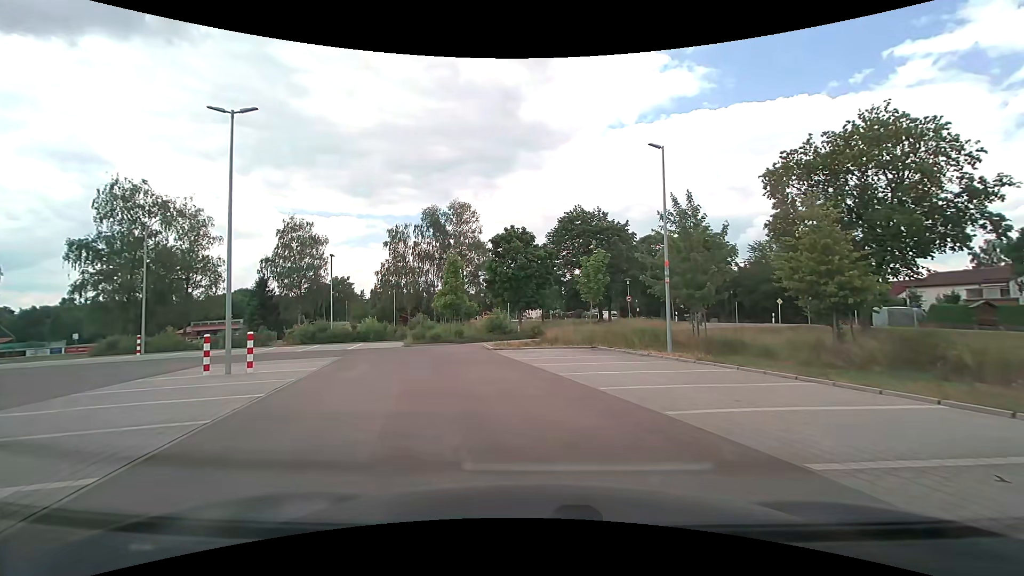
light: Day
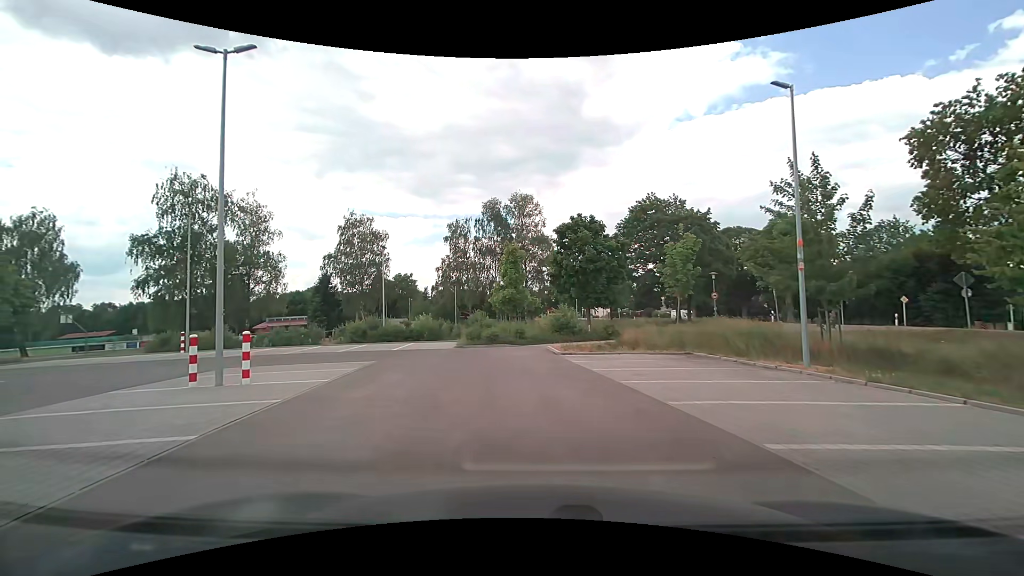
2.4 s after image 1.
(0.0, +4.3) m; -5°
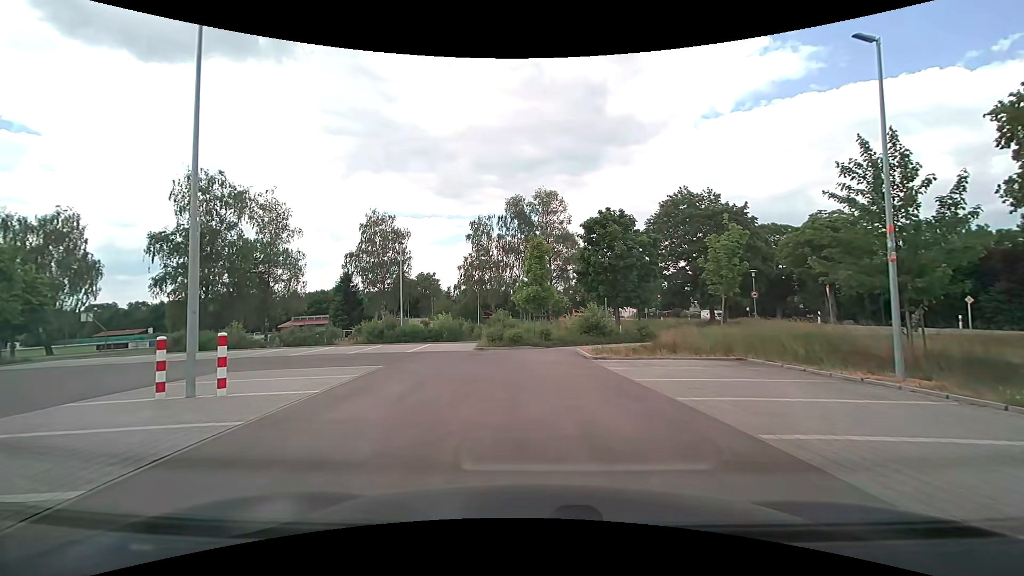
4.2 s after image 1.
(0.0, +2.0) m; -1°
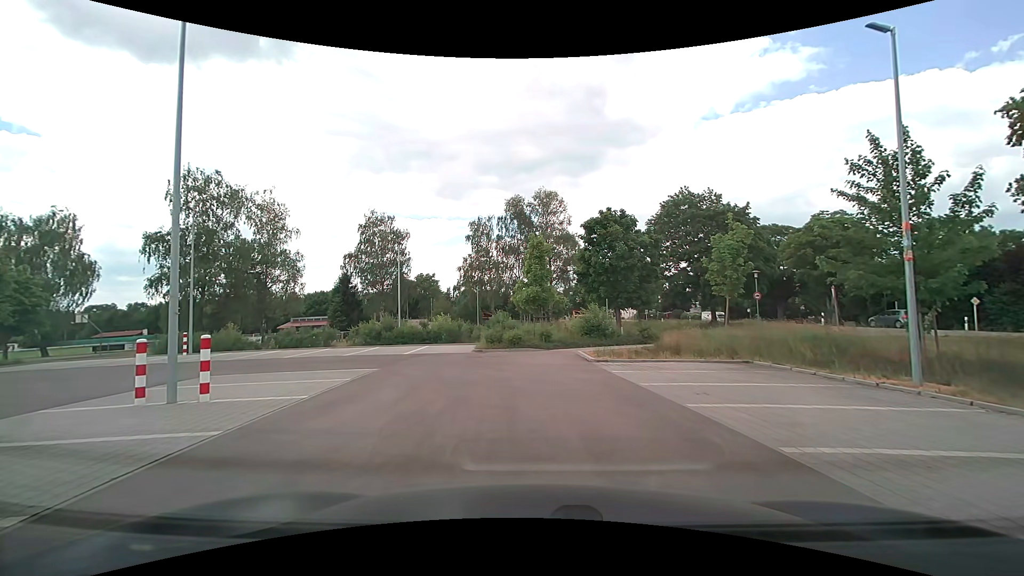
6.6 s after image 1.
(0.0, +0.5) m; 0°
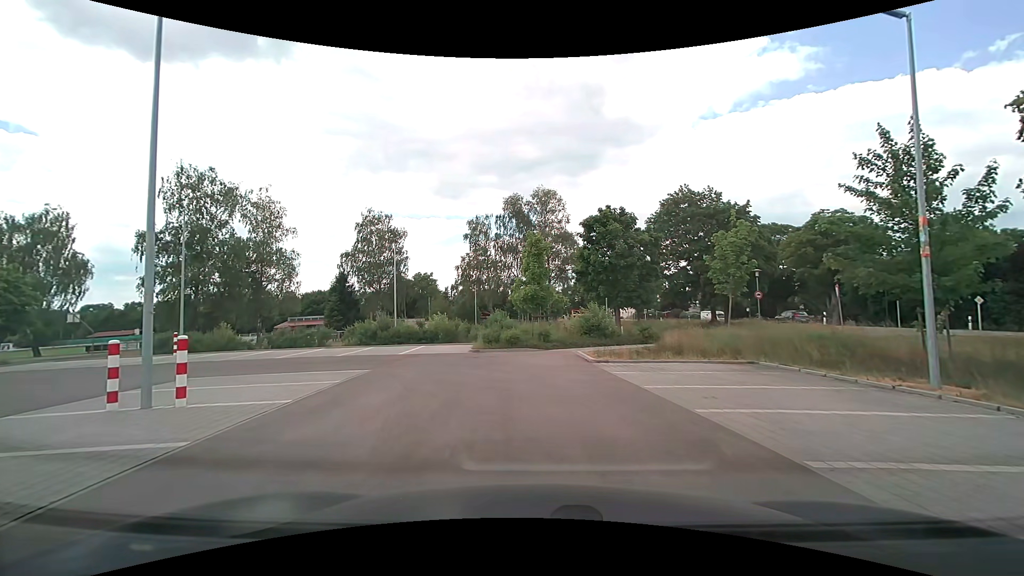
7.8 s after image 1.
(0.0, +0.6) m; 0°
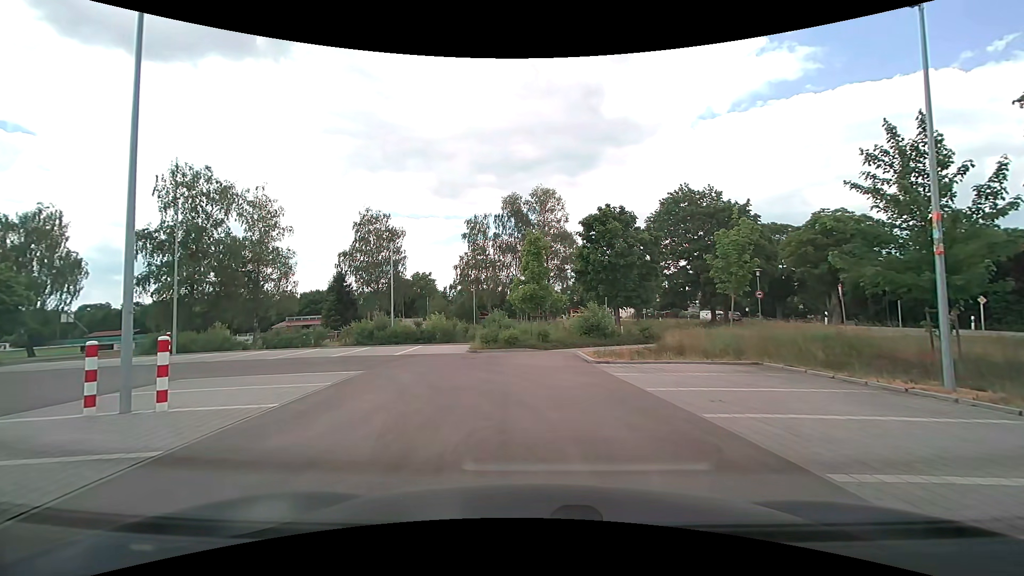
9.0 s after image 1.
(0.0, +0.4) m; 0°
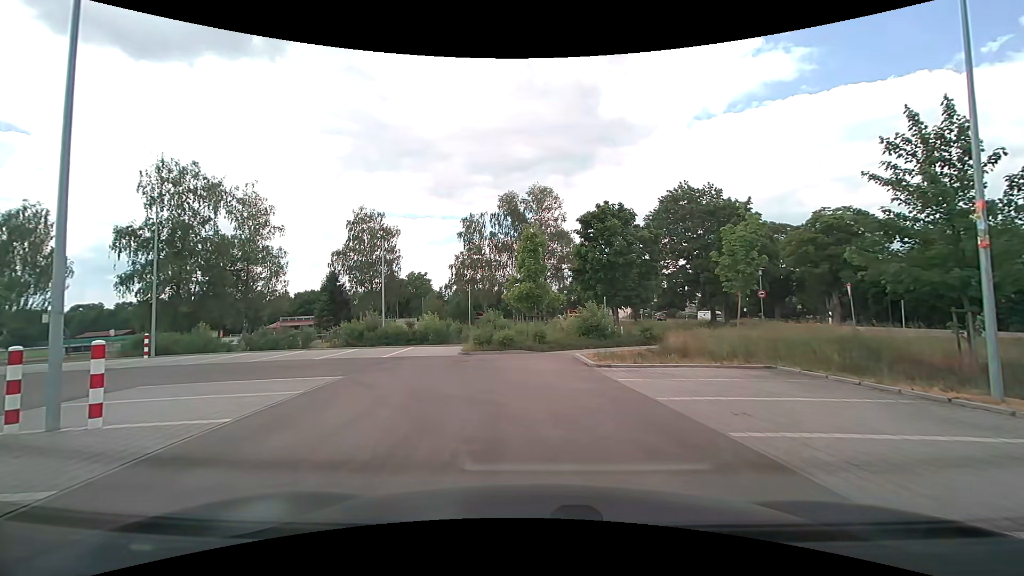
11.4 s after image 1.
(0.0, +1.2) m; 0°
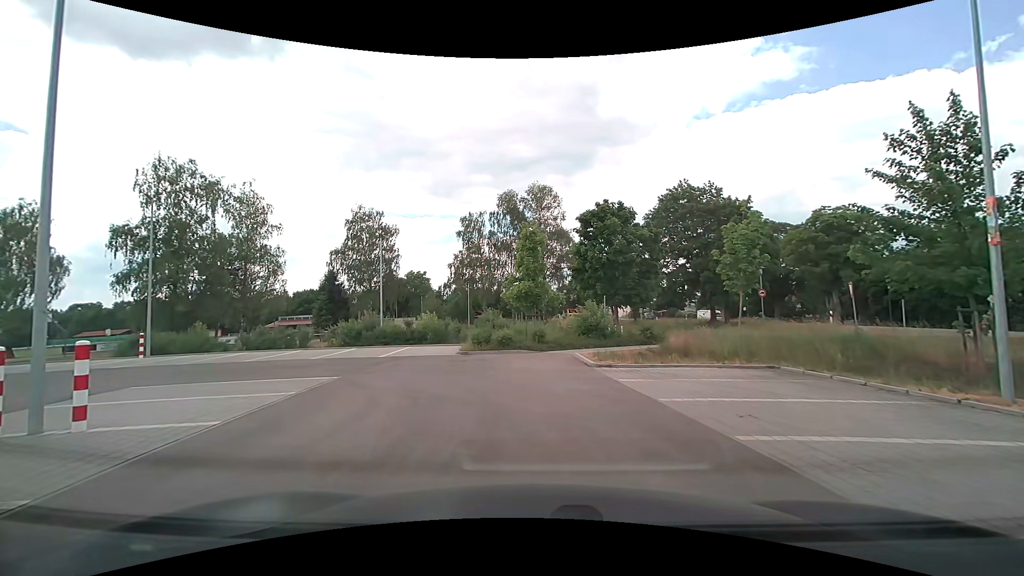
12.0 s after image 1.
(0.0, +0.2) m; 0°
